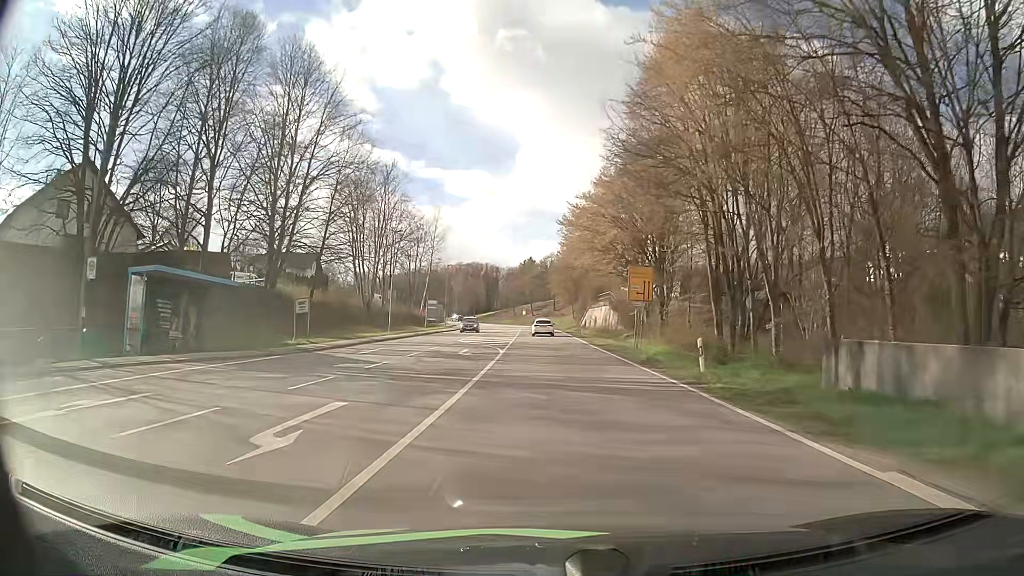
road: primary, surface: asphalt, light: Day
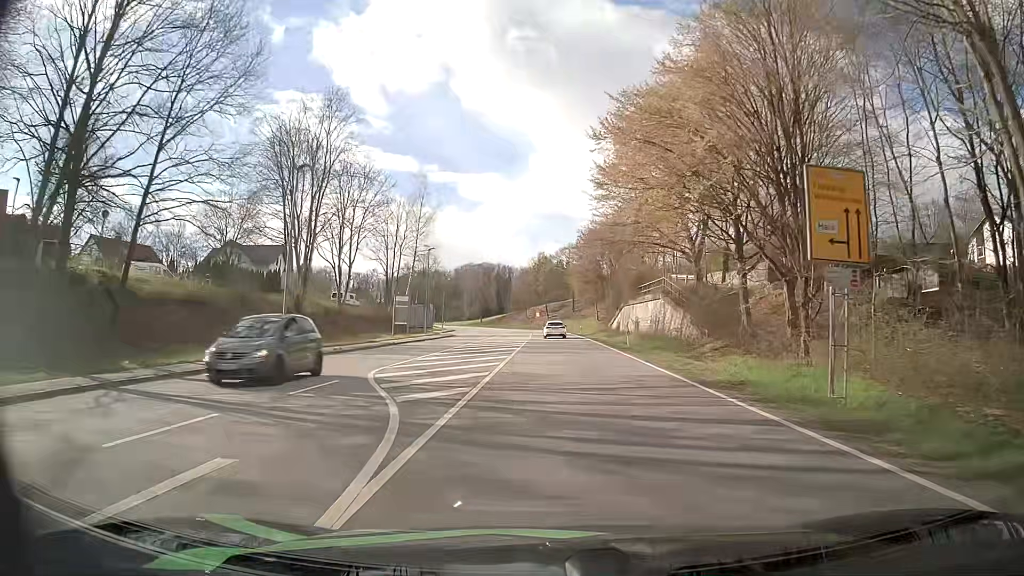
(-0.5, +24.9) m; -2°
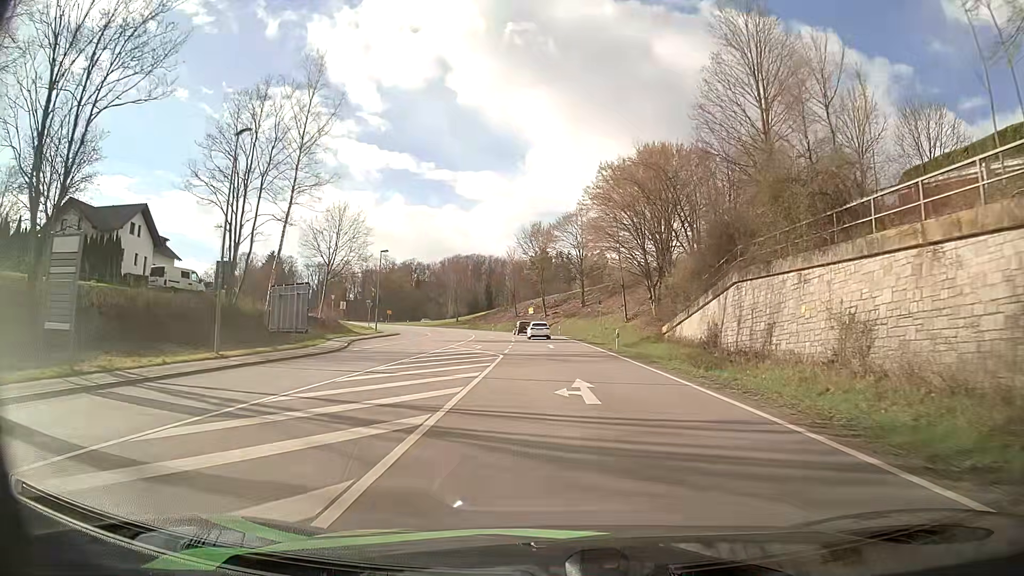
(0.0, +41.7) m; 0°
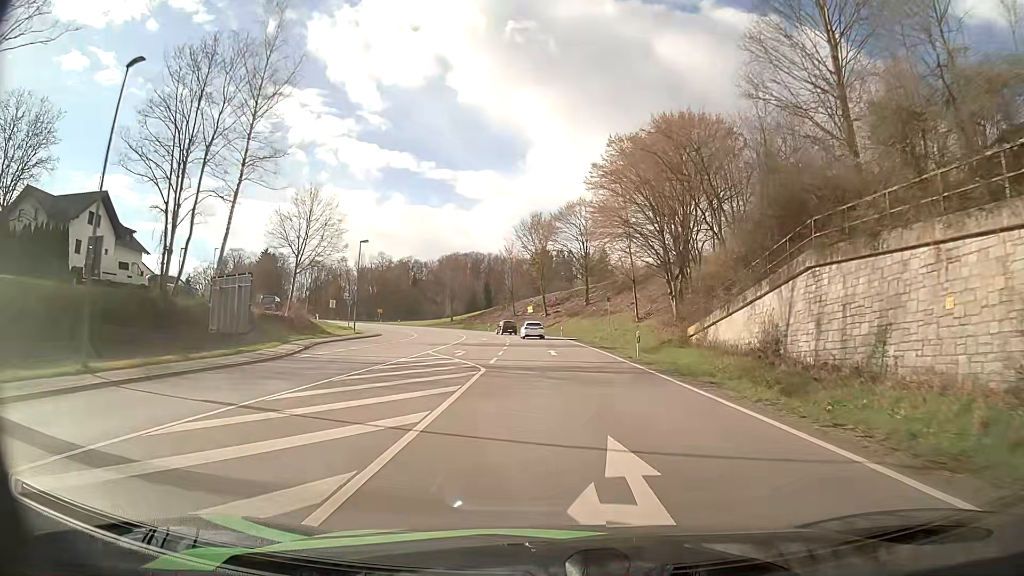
(0.0, +8.0) m; -1°
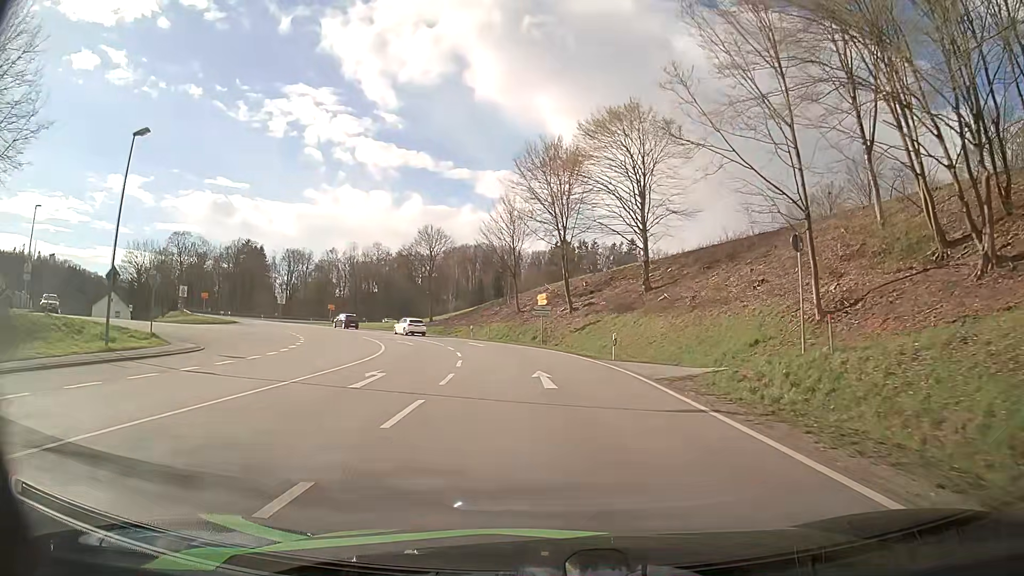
(+0.1, +38.0) m; -1°
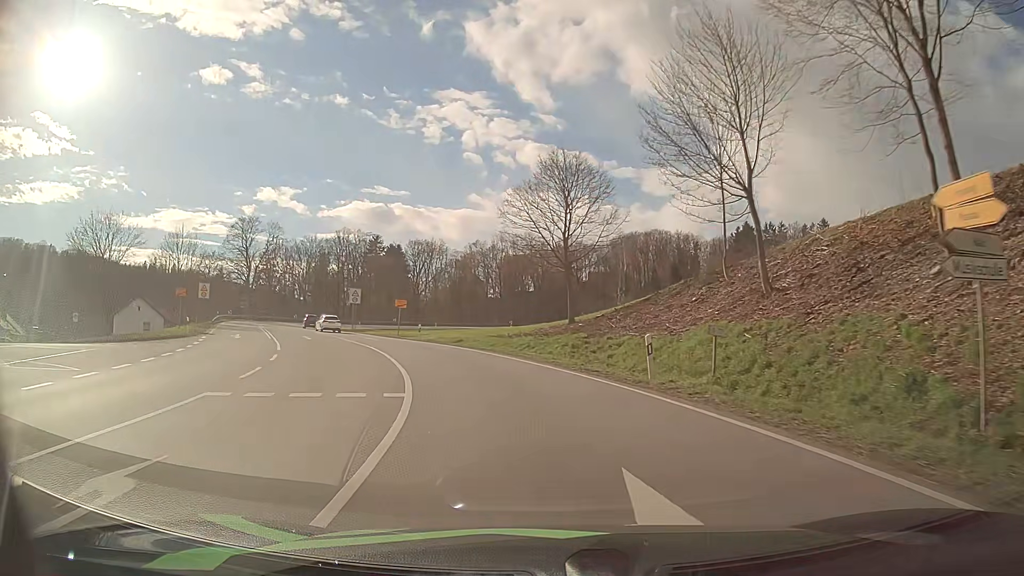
(-3.9, +37.3) m; -15°
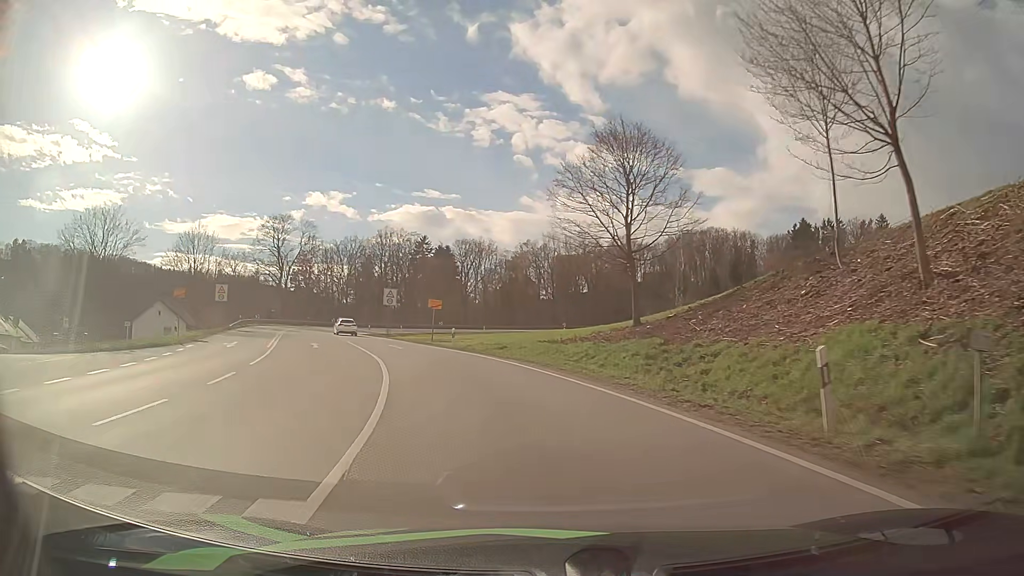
(-0.3, +7.4) m; -4°
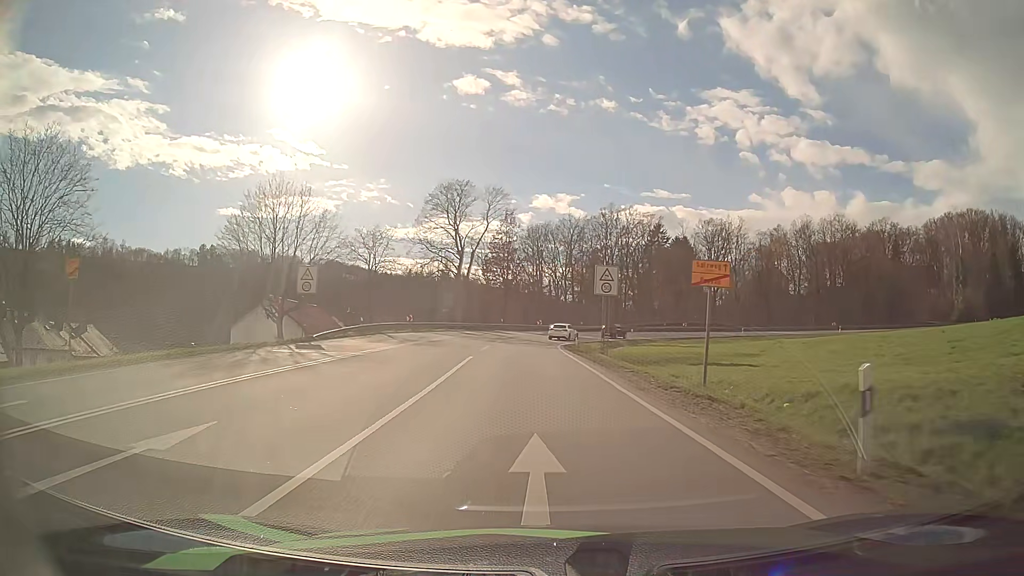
(-5.3, +28.4) m; -20°
(0, +10) (-1, +20) (-1, +30) (-1, +40) (-1, +50) (+1, +60) (+4, +69) (+10, +78) (+16, +85) (+25, +91) m
